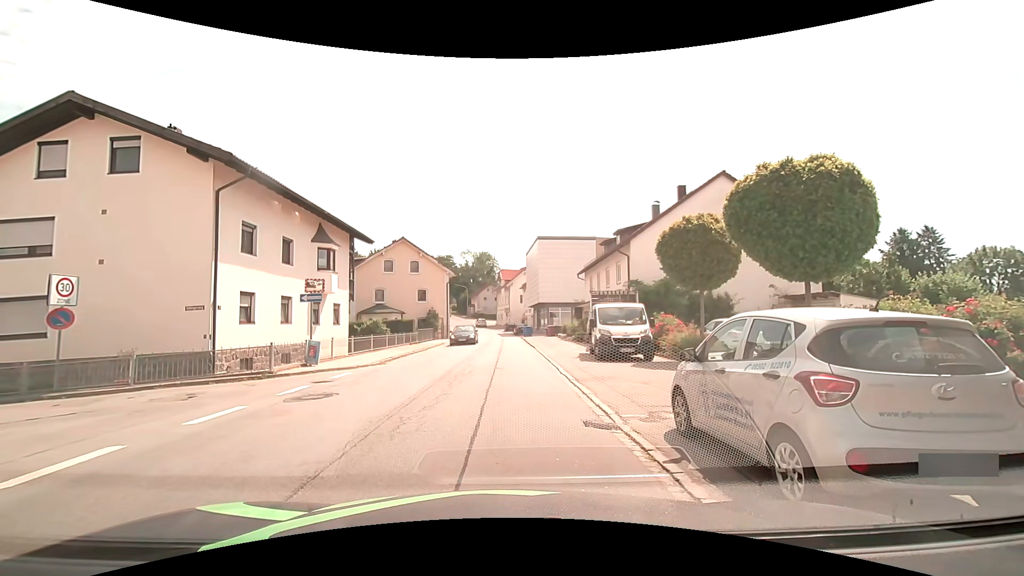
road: secondary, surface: asphalt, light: Day
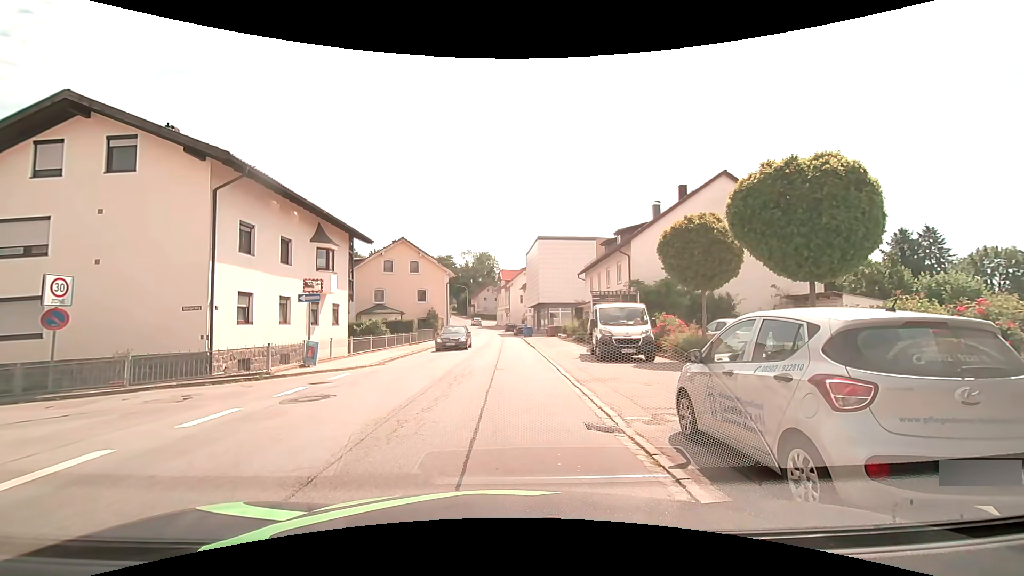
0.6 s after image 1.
(0.0, +0.2) m; 0°
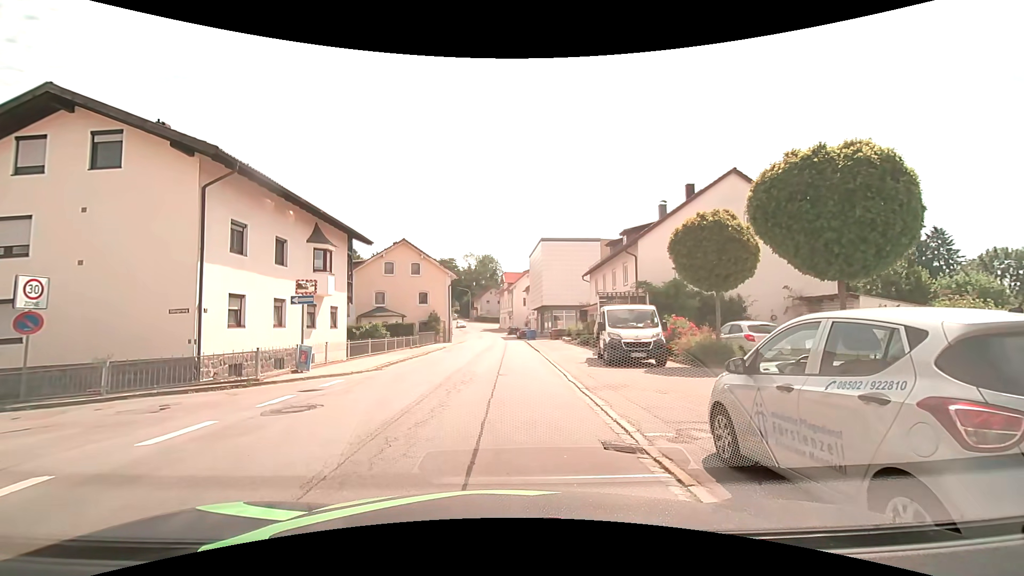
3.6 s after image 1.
(0.0, +1.0) m; +2°
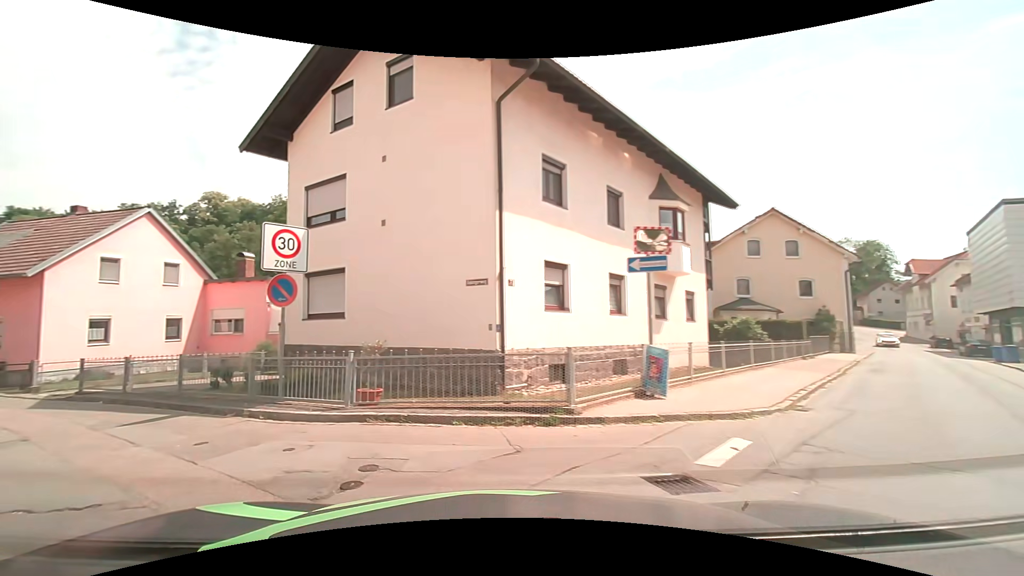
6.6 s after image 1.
(-2.0, +8.7) m; -37°
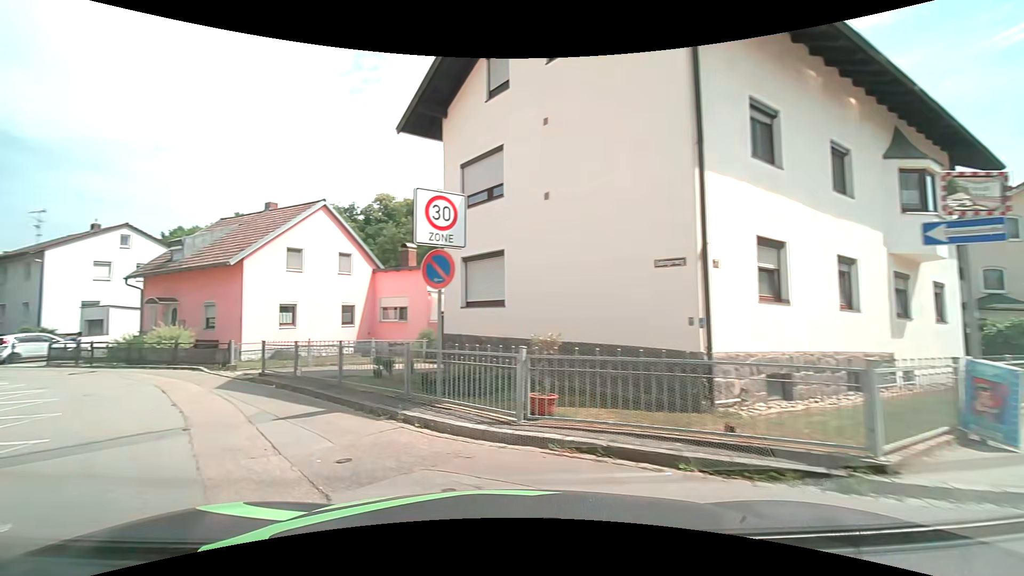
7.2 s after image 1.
(-0.4, +2.3) m; -20°
